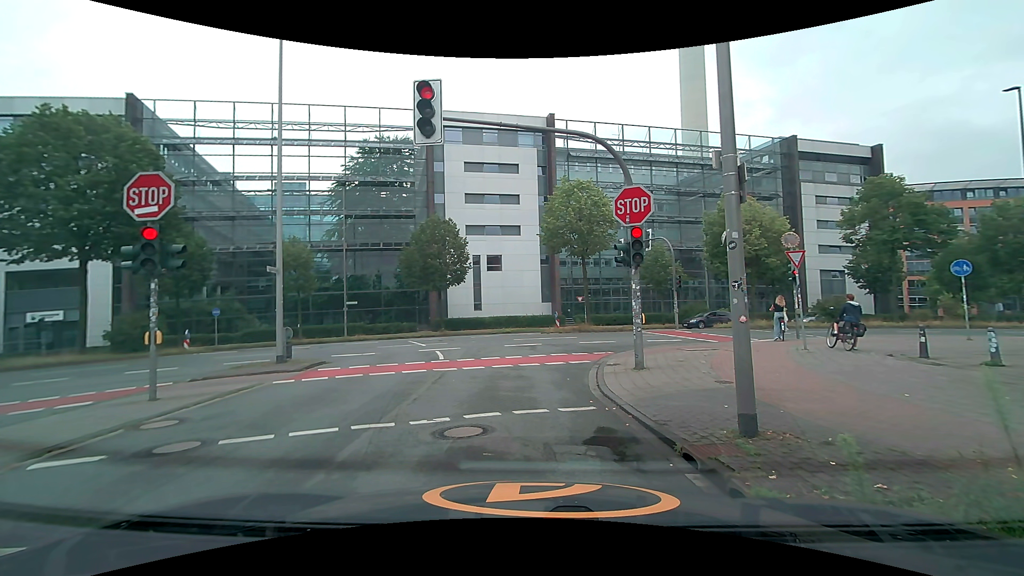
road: unclassified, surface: asphalt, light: Day
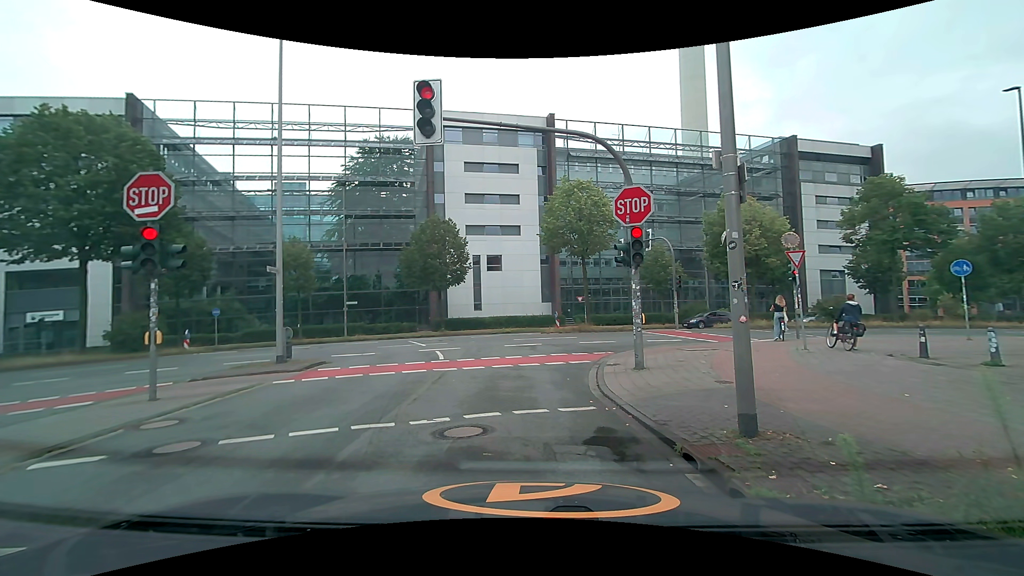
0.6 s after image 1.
(0.0, 0.0) m; 0°
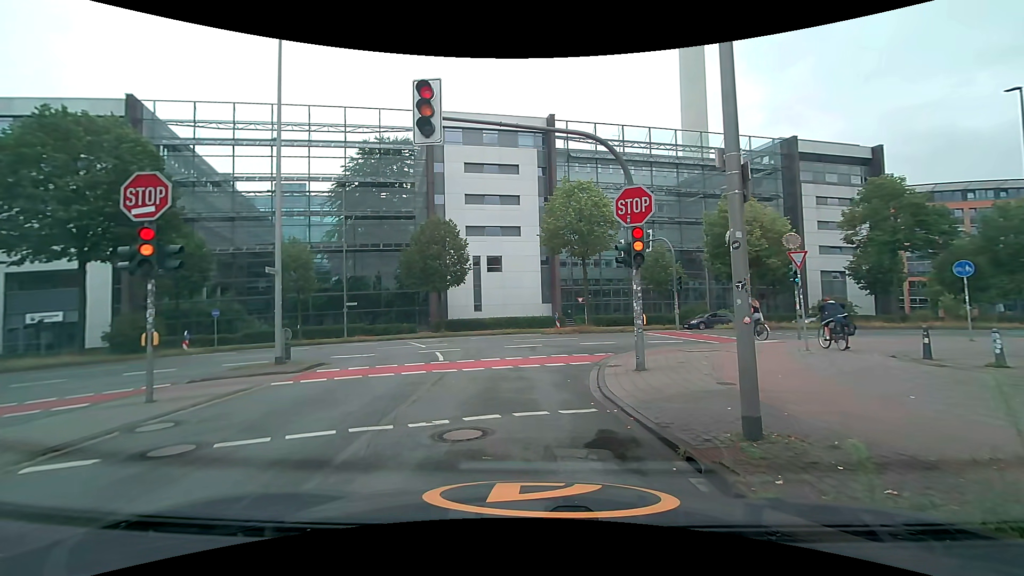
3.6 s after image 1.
(0.0, +0.1) m; 0°
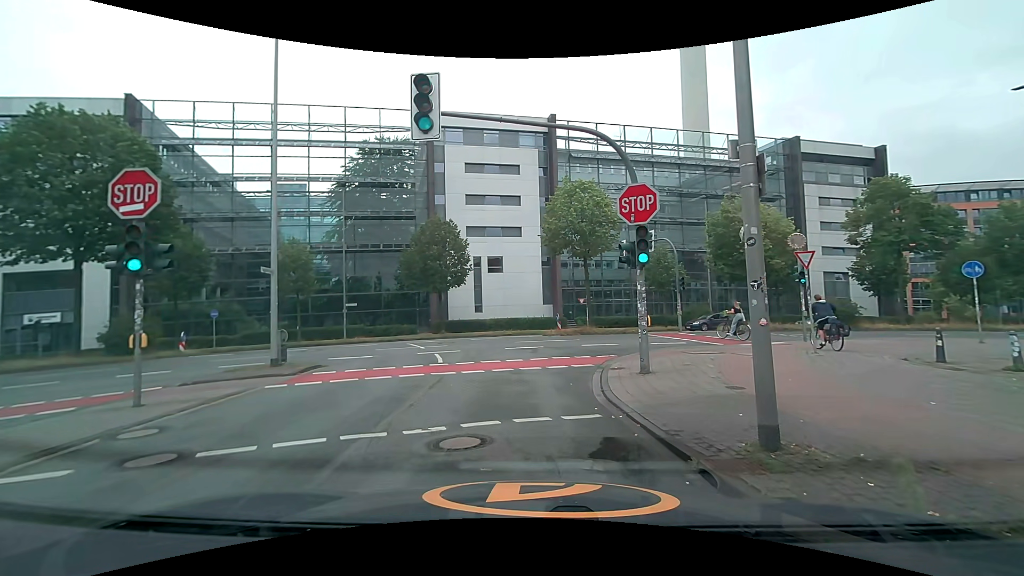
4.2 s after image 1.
(0.0, +0.4) m; 0°
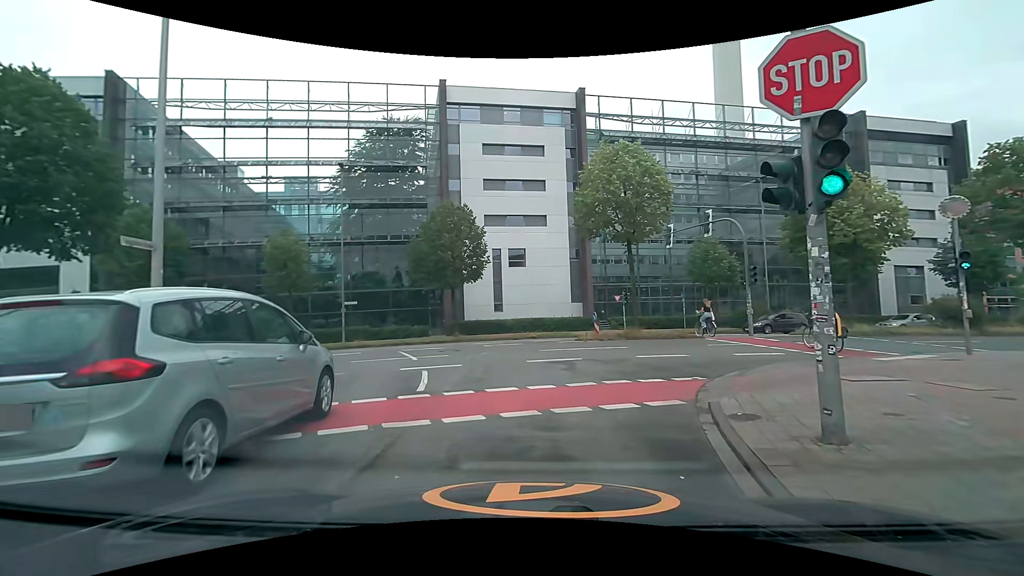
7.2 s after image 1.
(-0.2, +5.9) m; 0°
